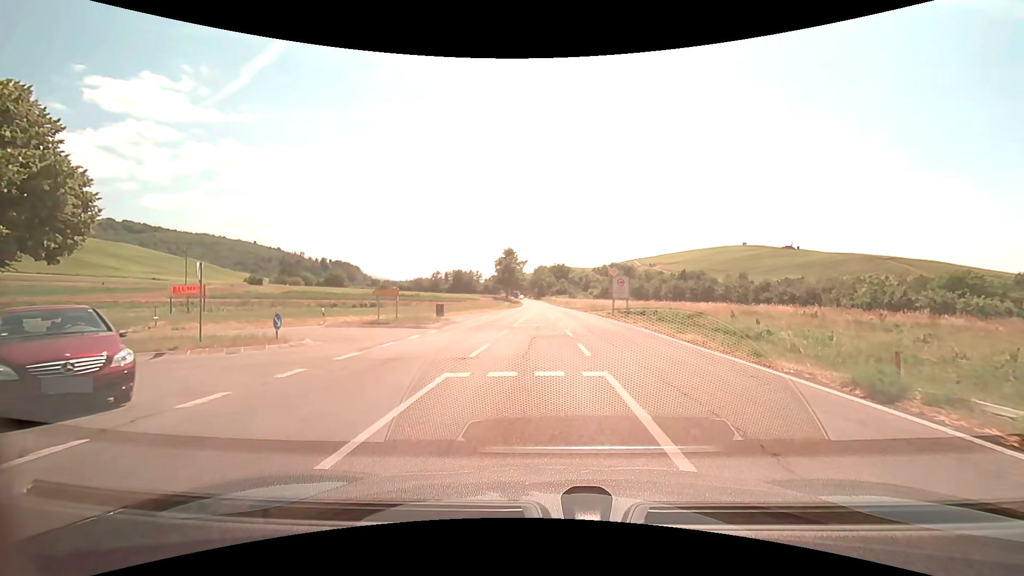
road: primary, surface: asphalt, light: Day
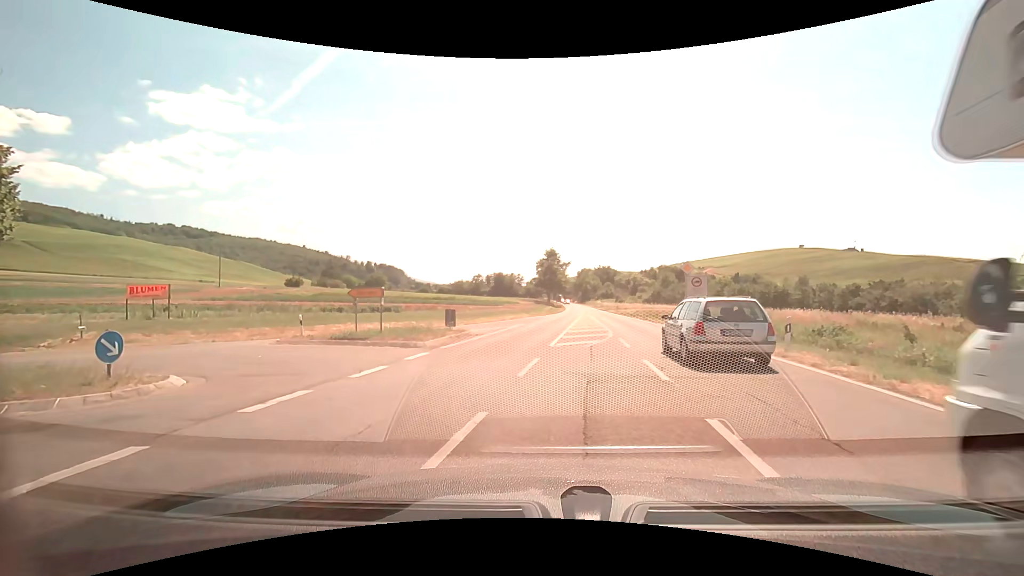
(-0.2, +8.5) m; -5°
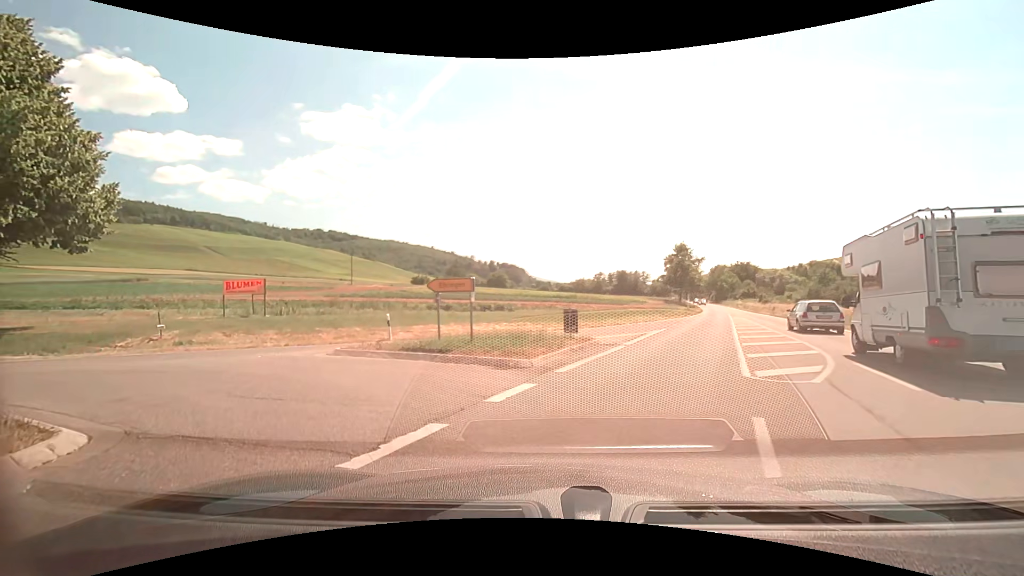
(-0.7, +6.0) m; -13°
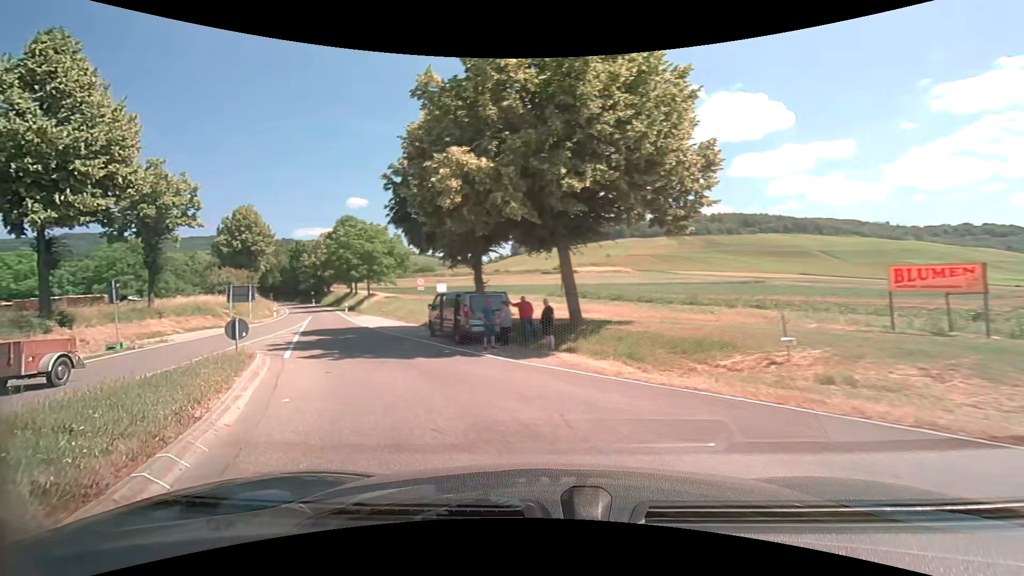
(-6.3, +10.0) m; -64°
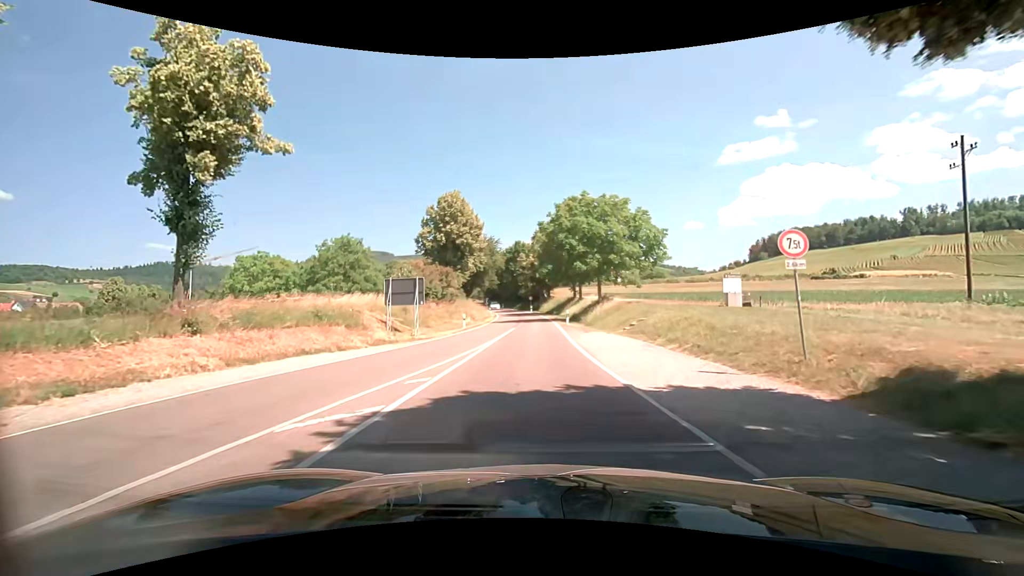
(-7.7, +21.3) m; -25°
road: tertiary
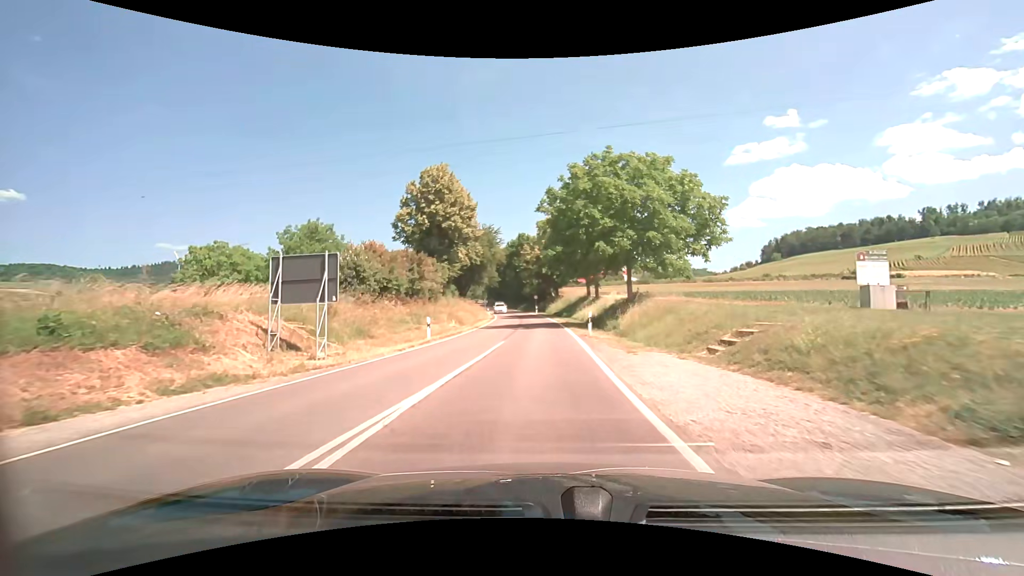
(-0.1, +12.4) m; -1°
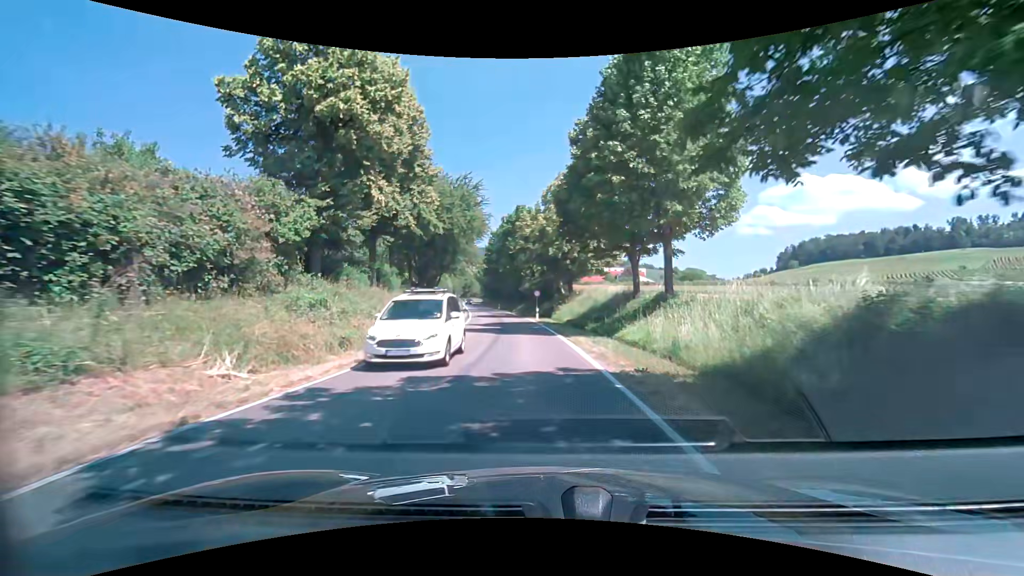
(-0.2, +28.4) m; -1°
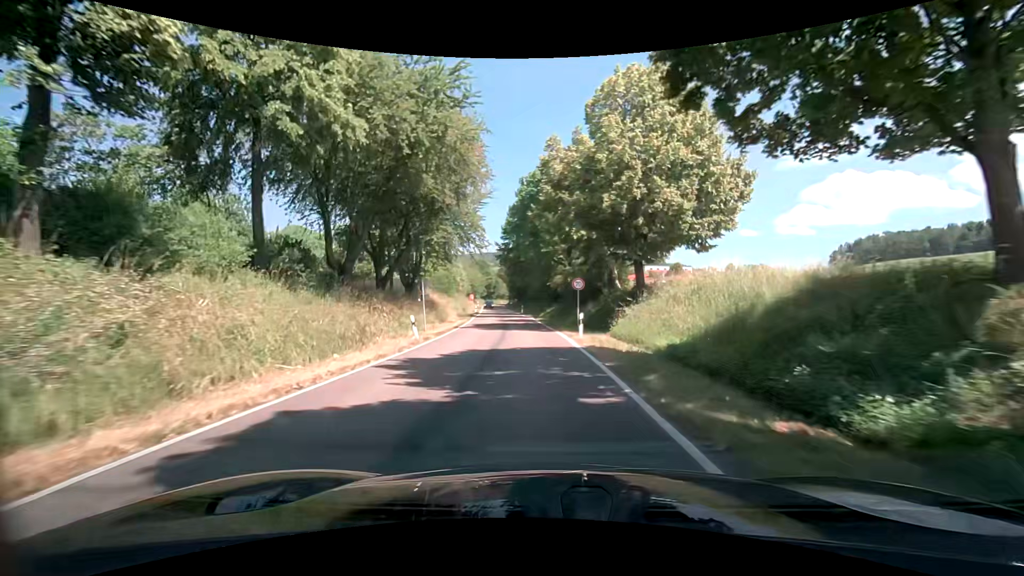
(-0.6, +23.3) m; -4°
(0, +10) (0, +20) (0, +30) (-1, +40) (-2, +50) (-3, +60) (-4, +70) (-5, +80) (-6, +90) (-7, +100) m
